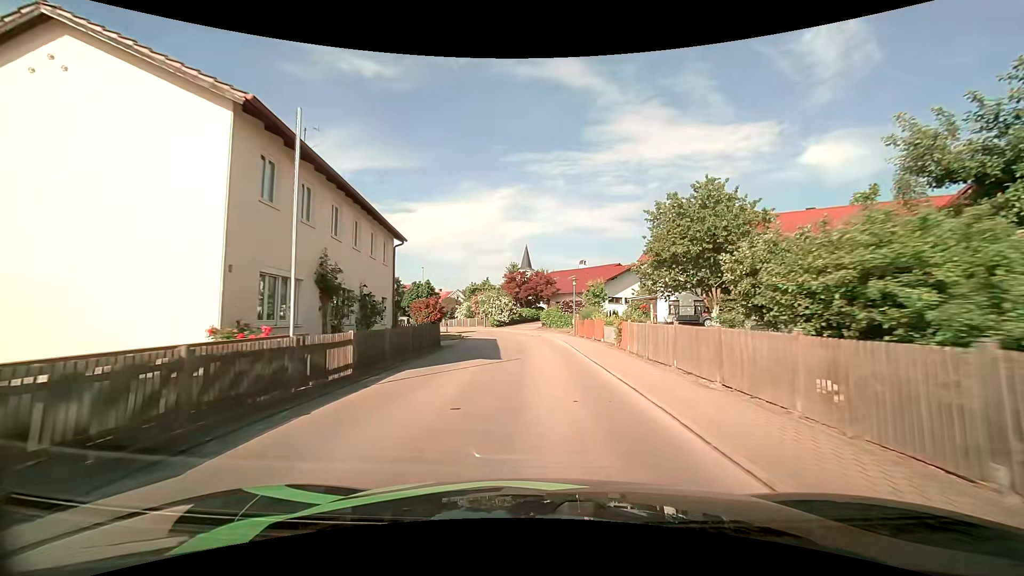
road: tertiary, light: Day
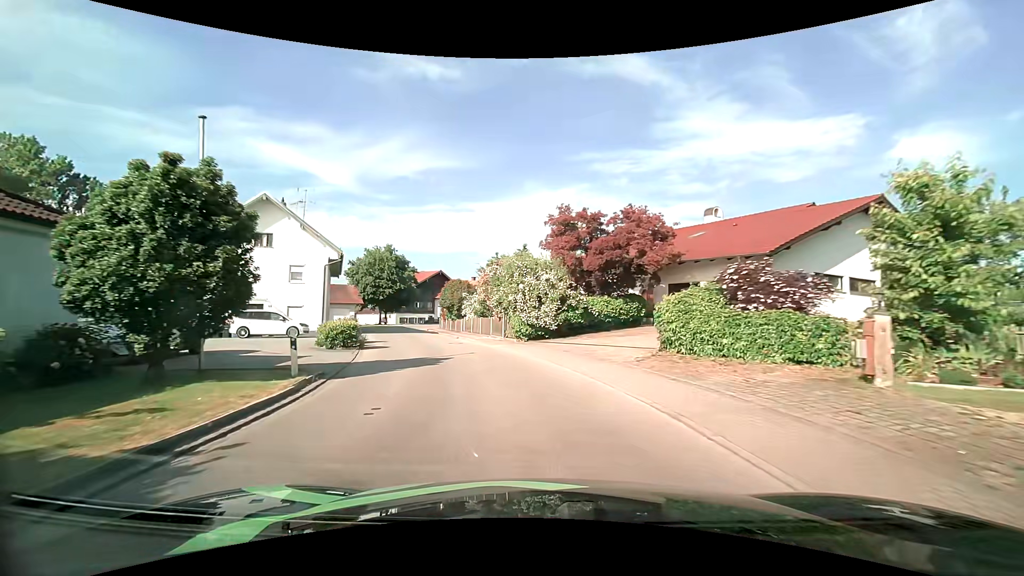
(-1.0, +32.9) m; -6°
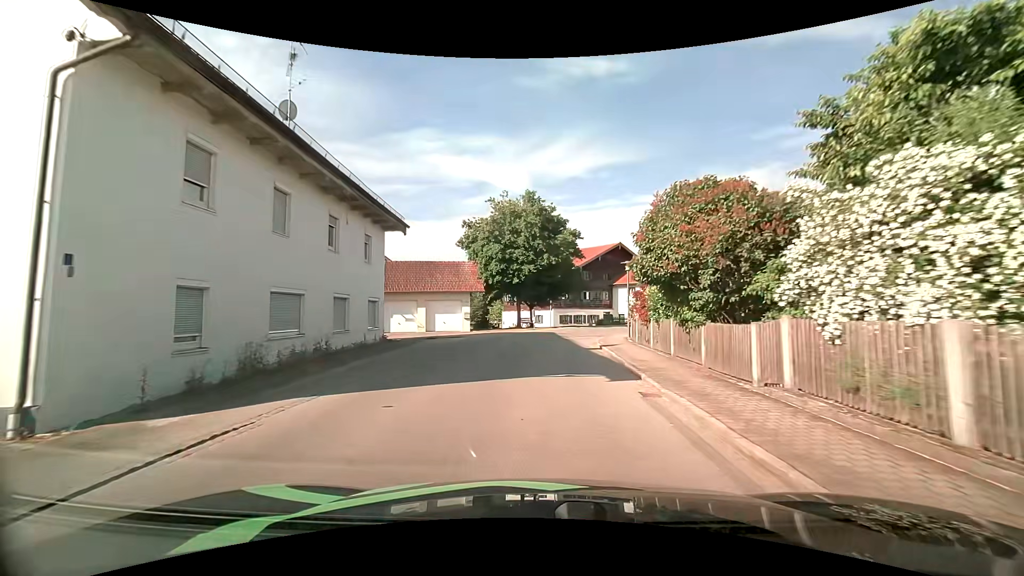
(-6.0, +29.4) m; -20°
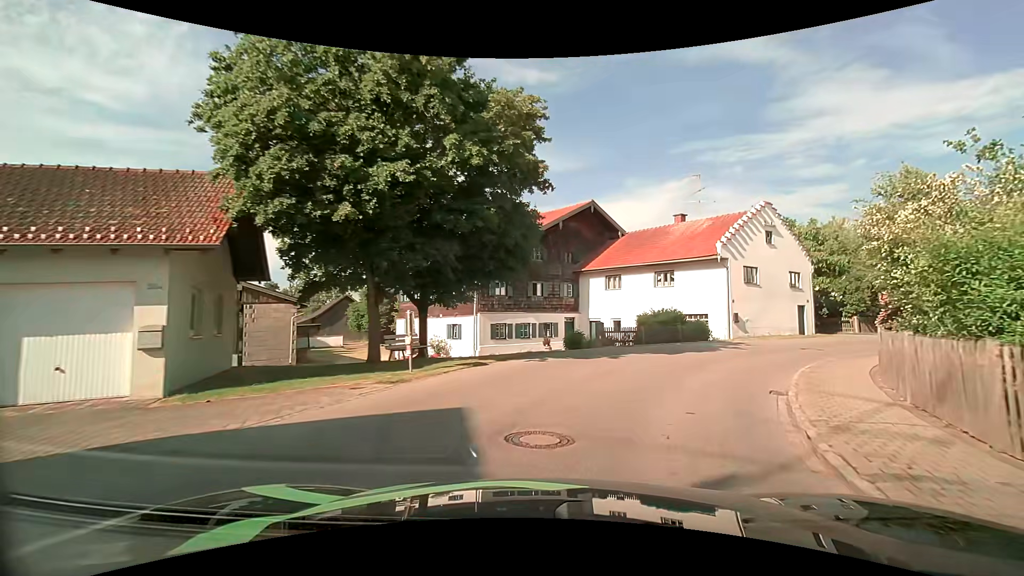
(+0.5, +24.2) m; +7°
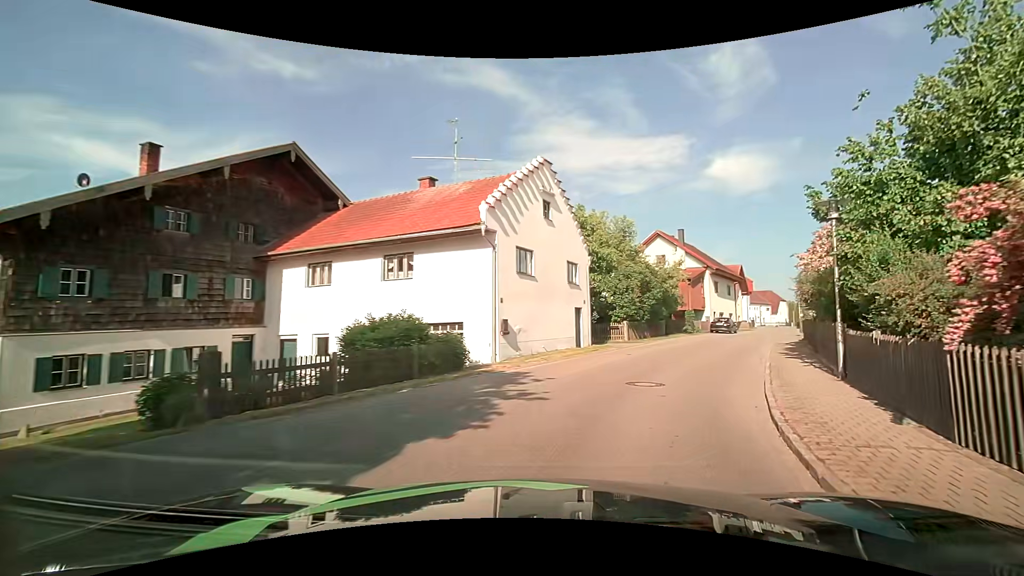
(+2.8, +12.0) m; +28°
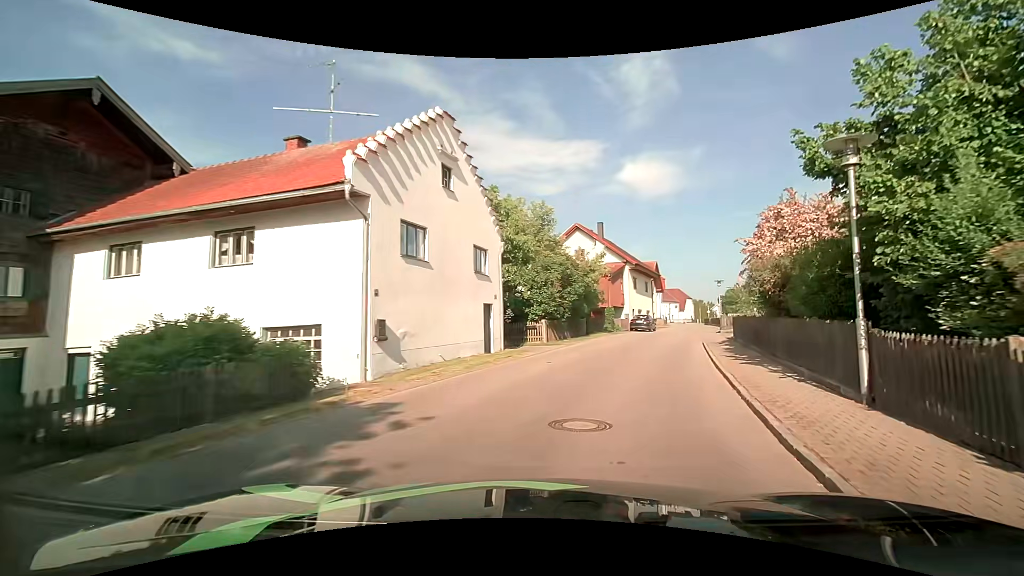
(+0.3, +4.5) m; +8°
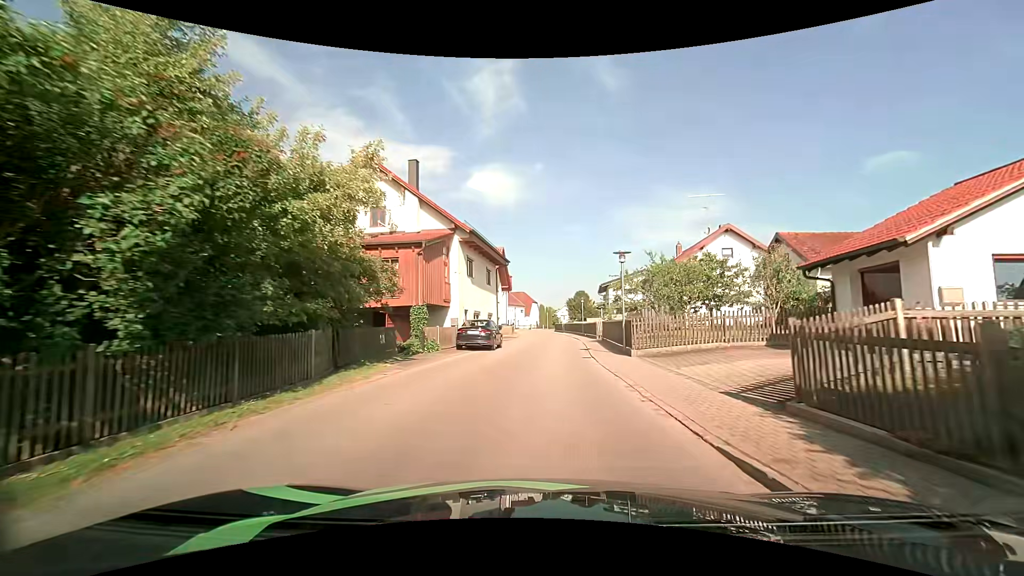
(+4.5, +19.9) m; +19°
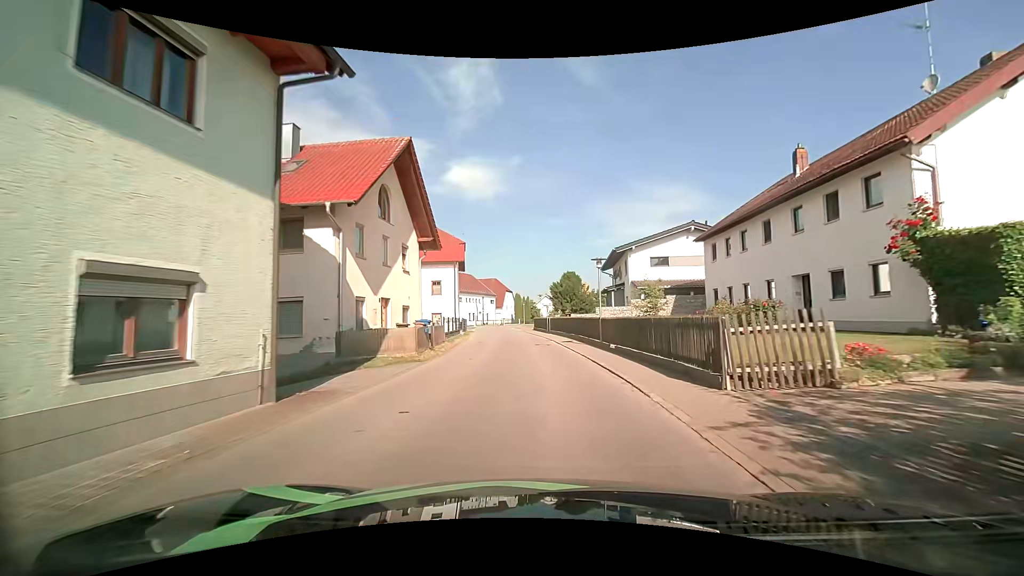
(+1.0, +29.0) m; +3°
(0, +10) (0, +20) (-1, +30) (-1, +40) (-2, +50) (-3, +60) (-5, +70) (-5, +80) (-4, +90) (-2, +99) m
